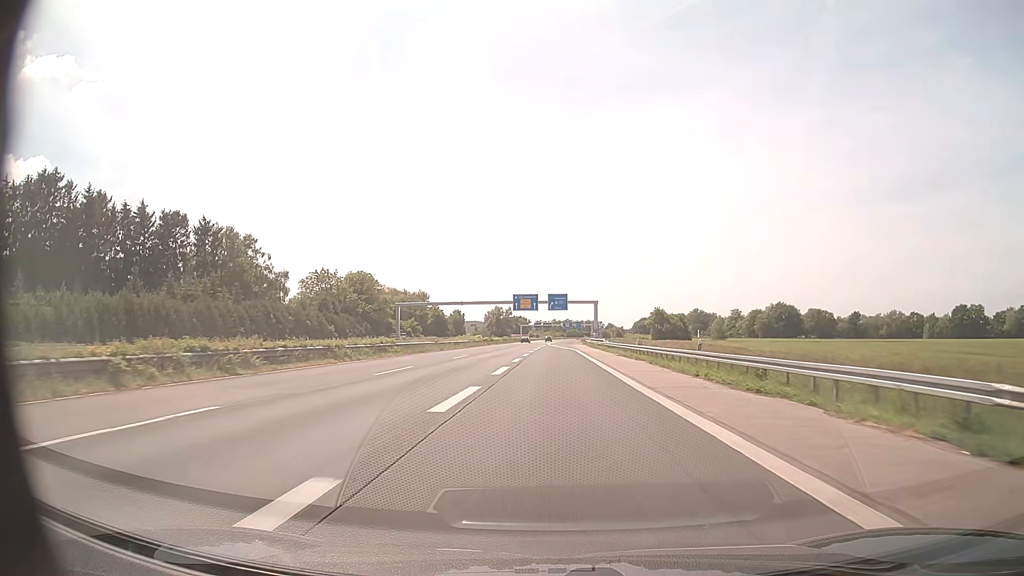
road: trunk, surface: asphalt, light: Day
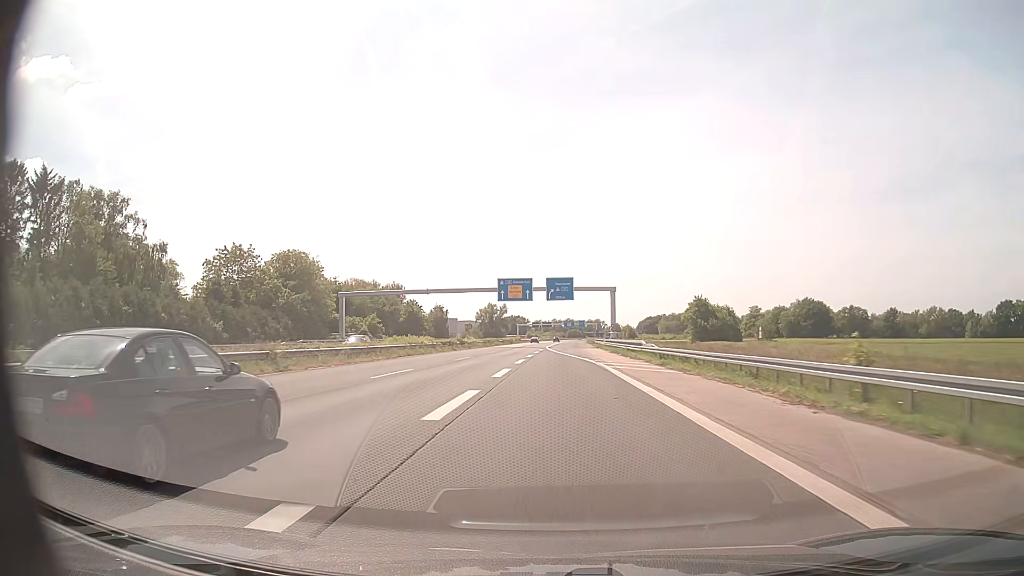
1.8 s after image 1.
(+0.3, +37.4) m; 0°
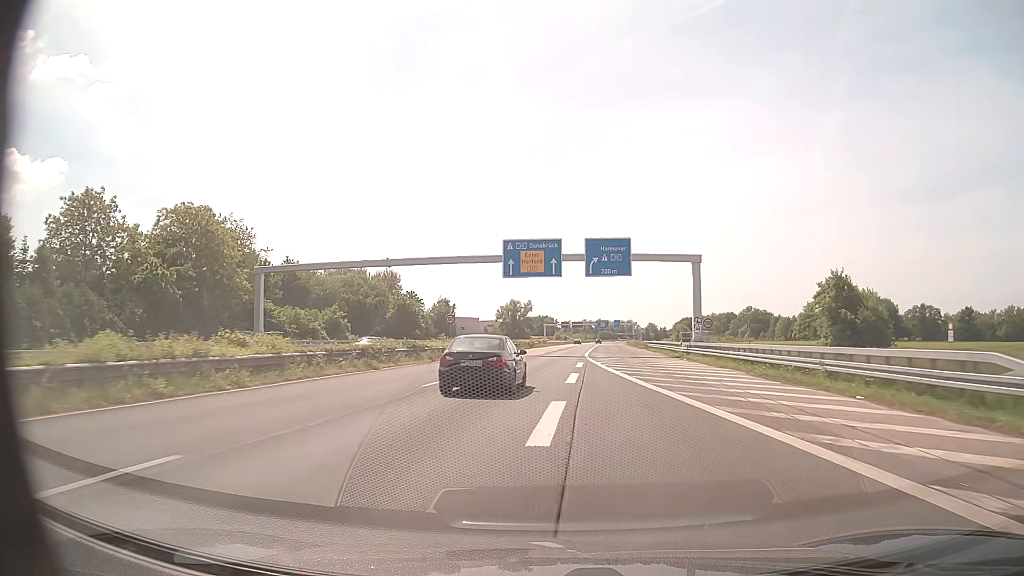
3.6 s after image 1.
(-0.9, +39.1) m; -2°
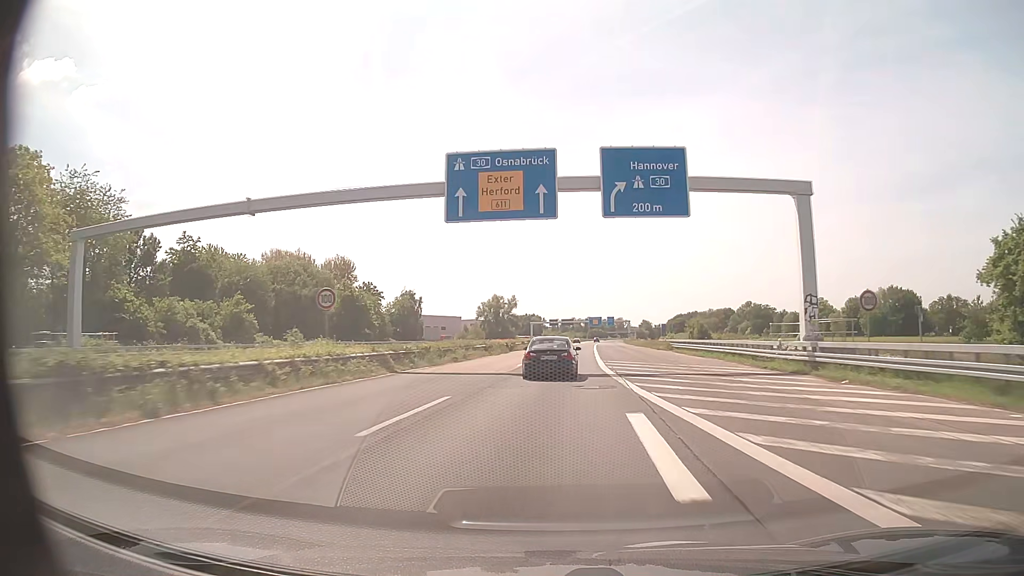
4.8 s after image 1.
(+0.1, +27.1) m; +1°
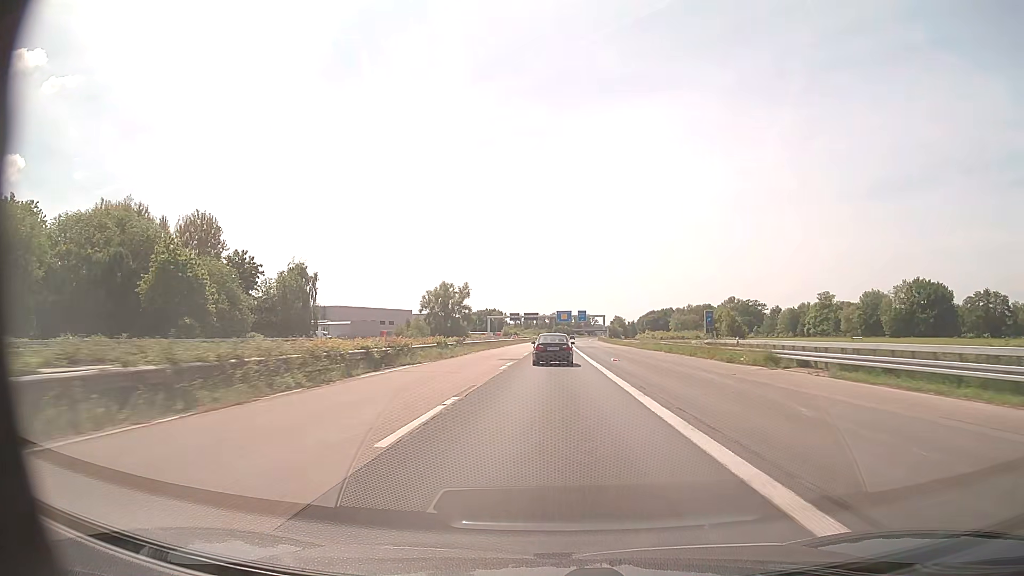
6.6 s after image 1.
(+1.1, +42.0) m; +3°
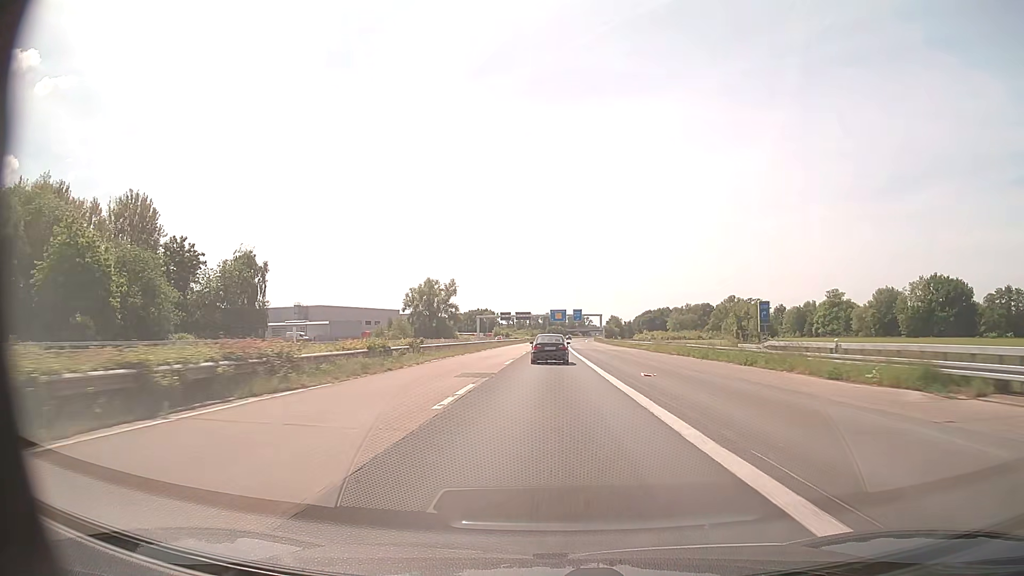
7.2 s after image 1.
(0.0, +14.2) m; 0°
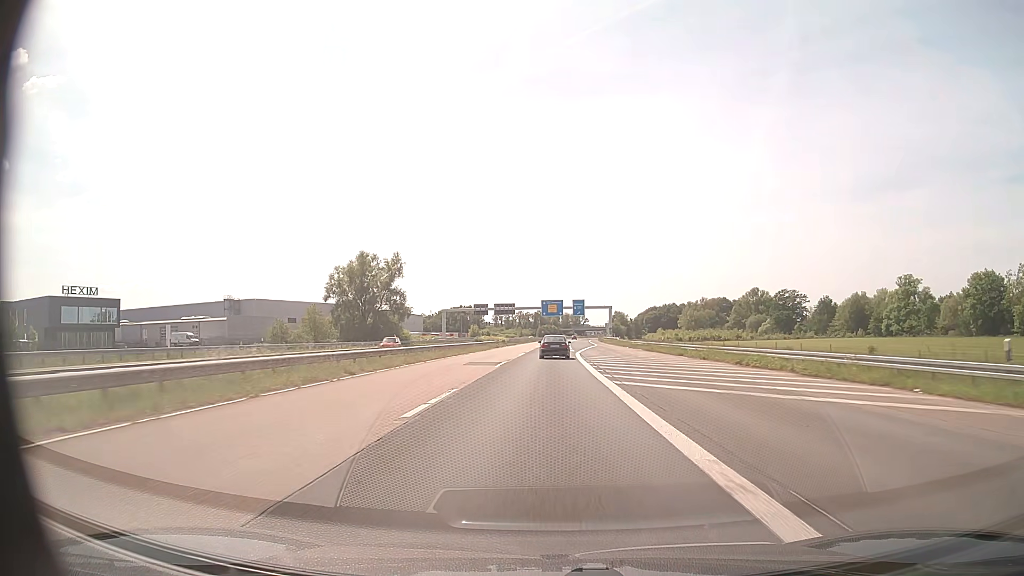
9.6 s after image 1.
(+0.5, +57.6) m; +1°
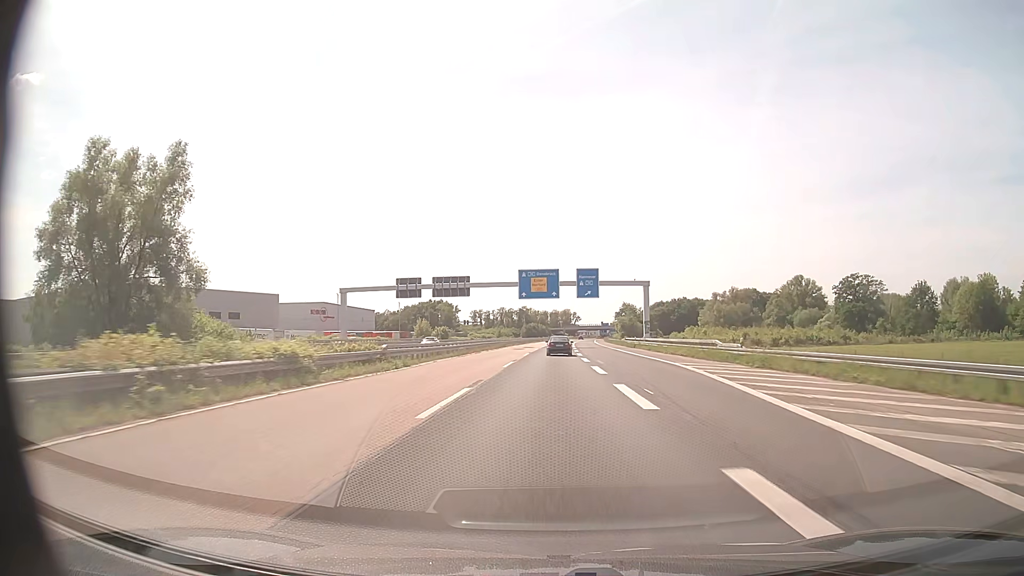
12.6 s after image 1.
(+0.5, +73.5) m; +1°
(0, +10) (0, +20) (0, +30) (0, +40) (0, +50) (+1, +60) (+1, +70) (+1, +80) (+1, +90) (+2, +100) m
